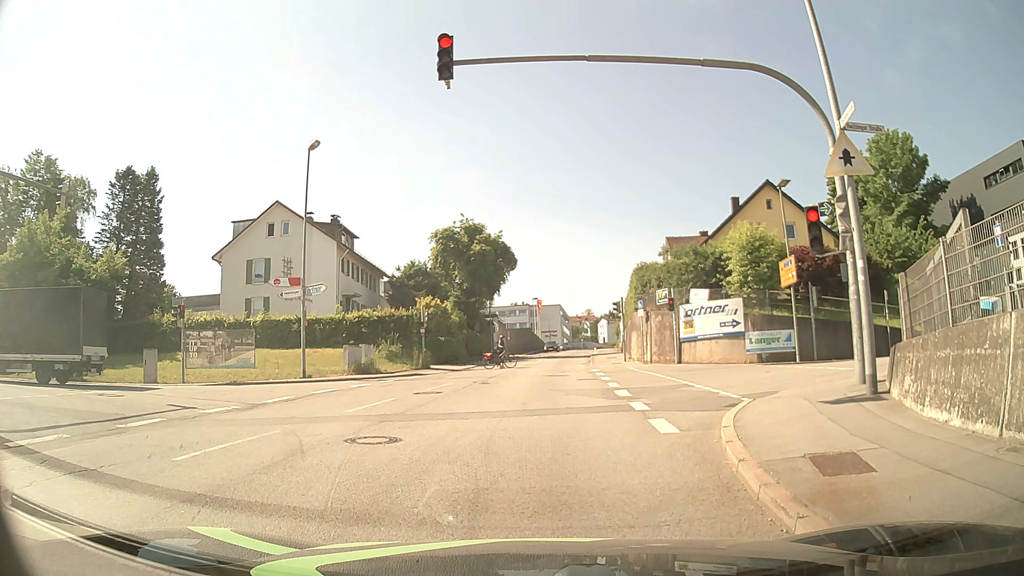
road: tertiary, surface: asphalt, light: Day
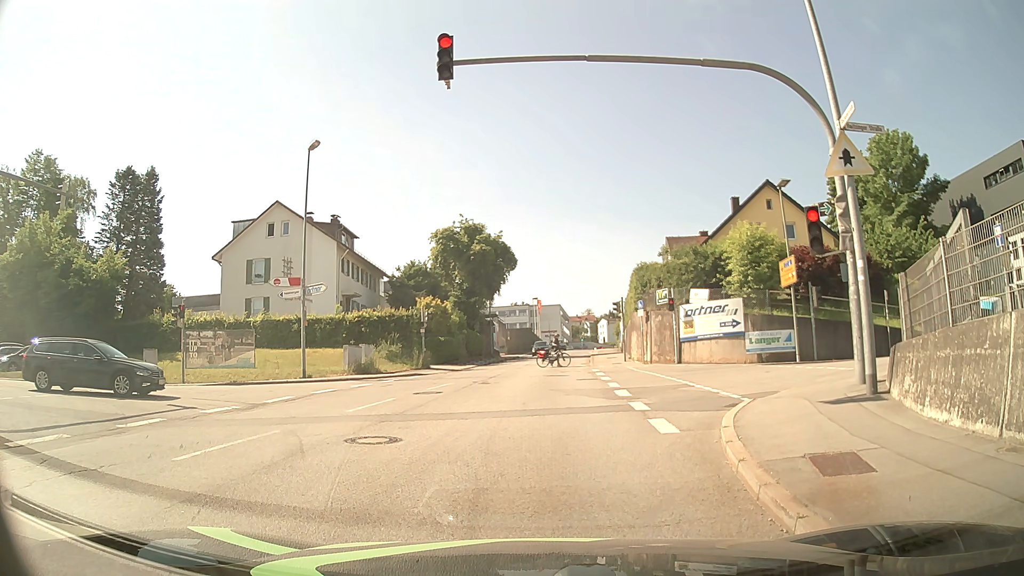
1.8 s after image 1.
(0.0, 0.0) m; 0°
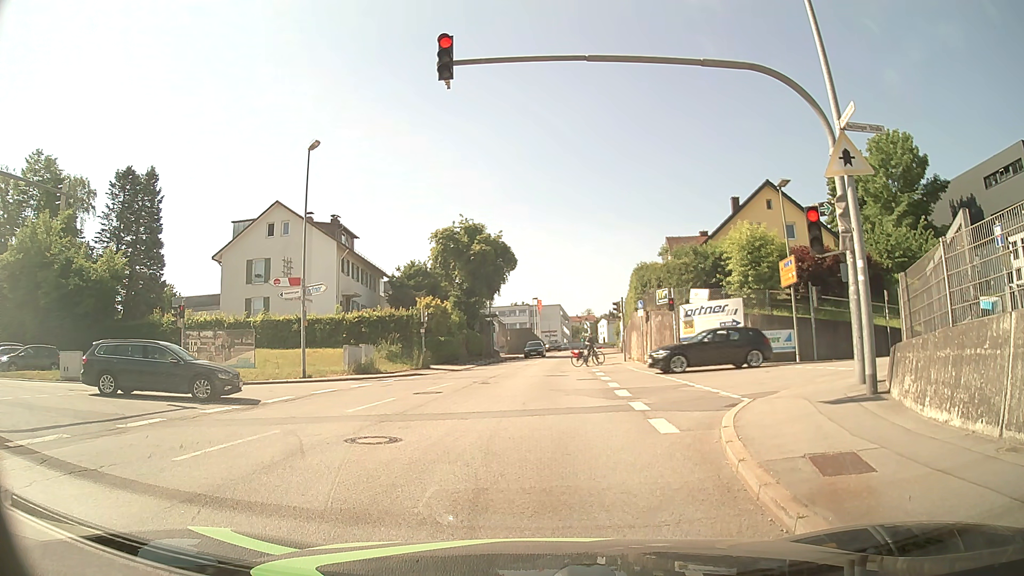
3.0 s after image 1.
(0.0, 0.0) m; 0°
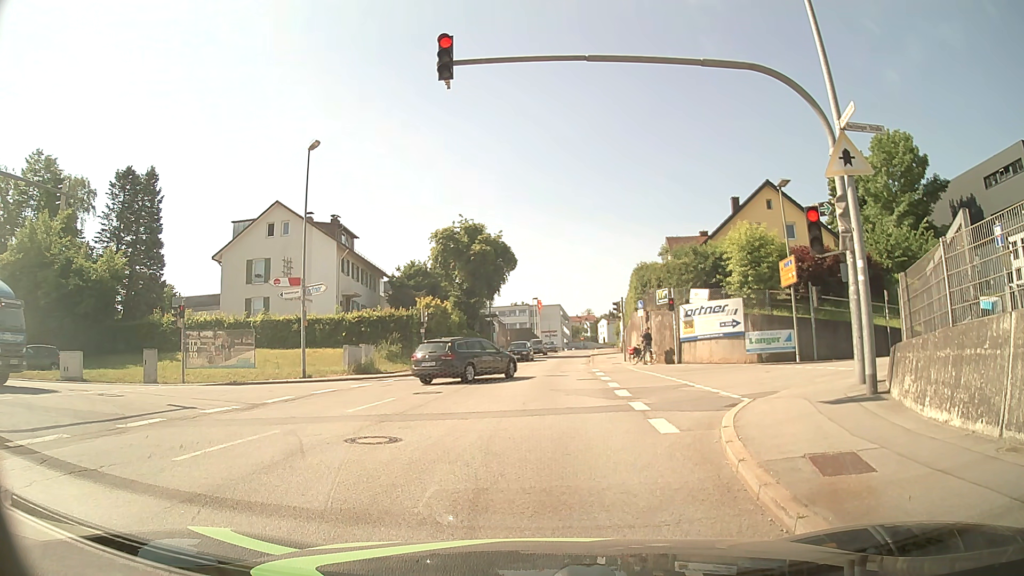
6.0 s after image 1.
(0.0, 0.0) m; 0°
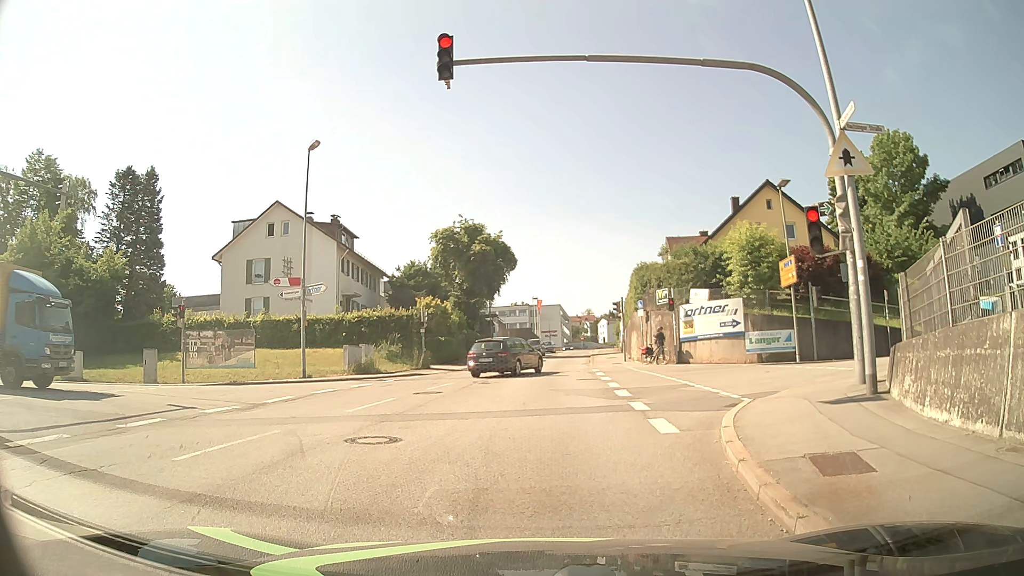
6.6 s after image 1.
(0.0, 0.0) m; 0°
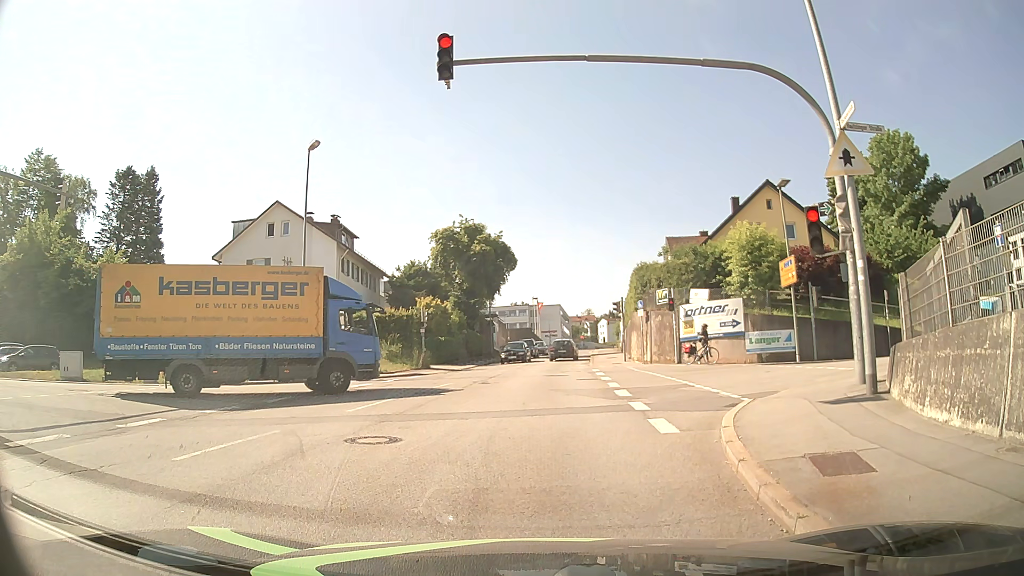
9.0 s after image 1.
(0.0, 0.0) m; 0°
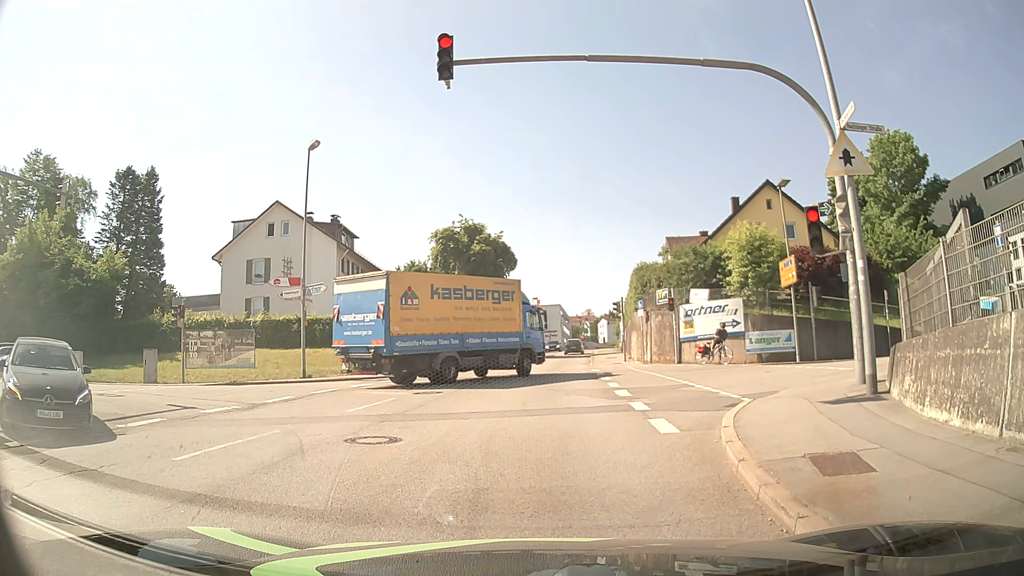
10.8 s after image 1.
(0.0, 0.0) m; 0°
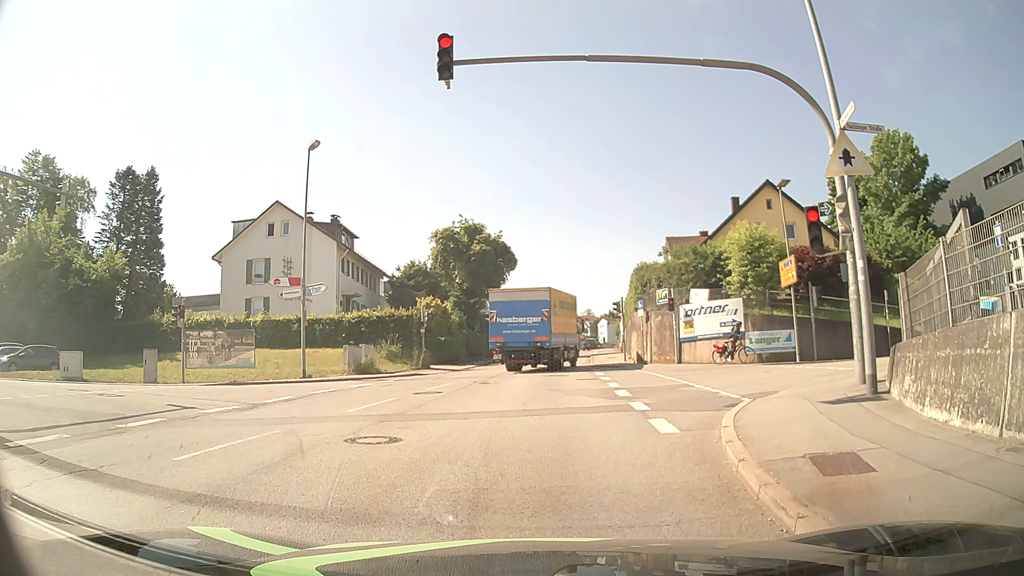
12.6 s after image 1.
(0.0, 0.0) m; 0°
(0, +10) (0, +20) (+1, +30) (+2, +40) (+2, +50) (+3, +60) (+4, +70) (+5, +80) (+7, +90) (+8, +100) m
